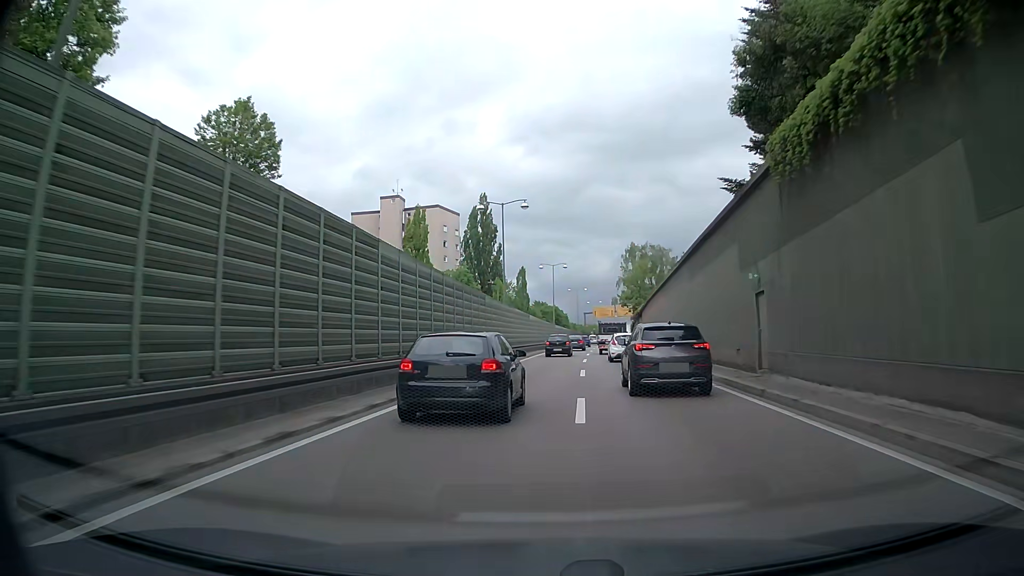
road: trunk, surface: asphalt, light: Day
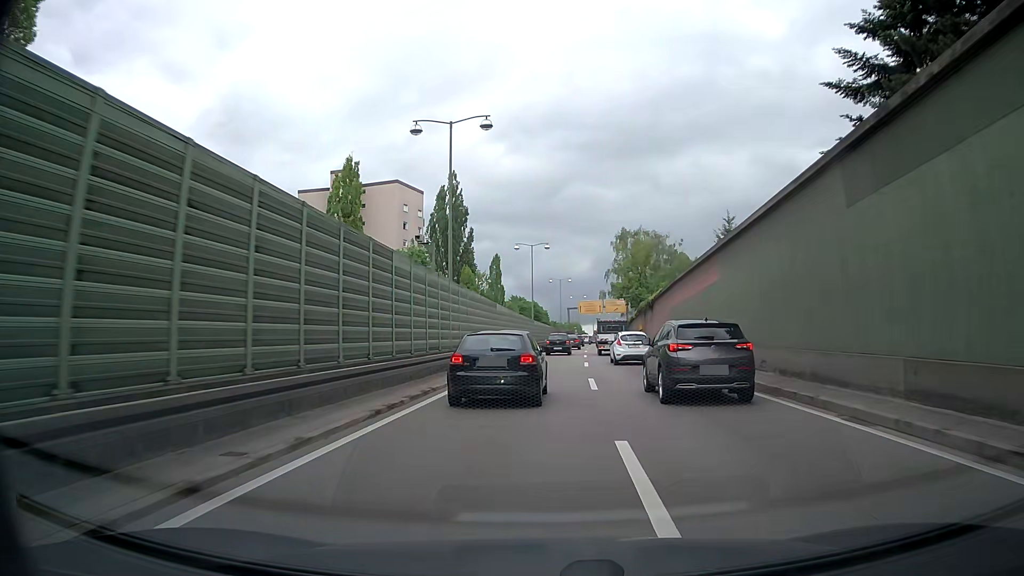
(+0.3, +17.9) m; +1°
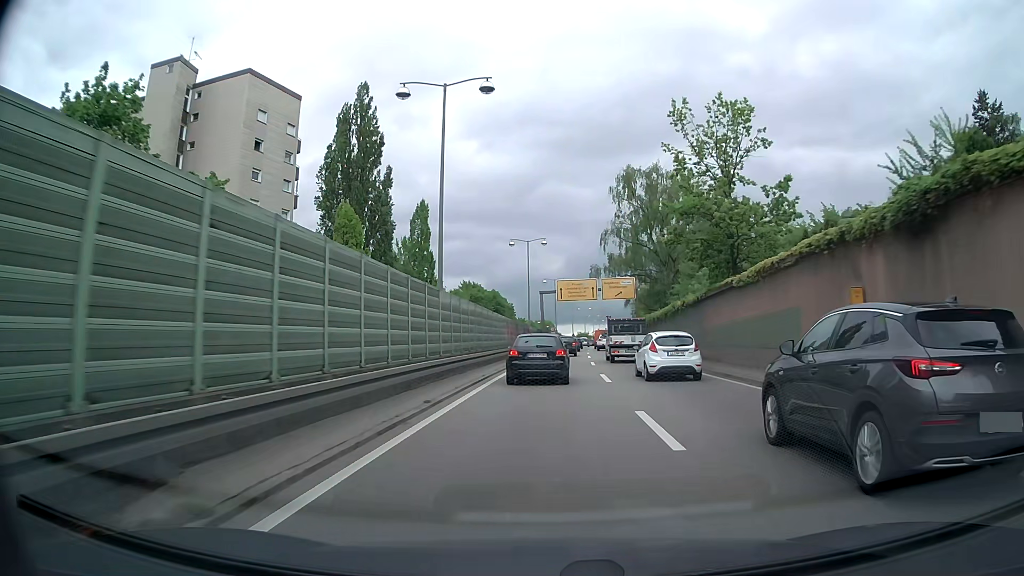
(+1.7, +44.6) m; +3°
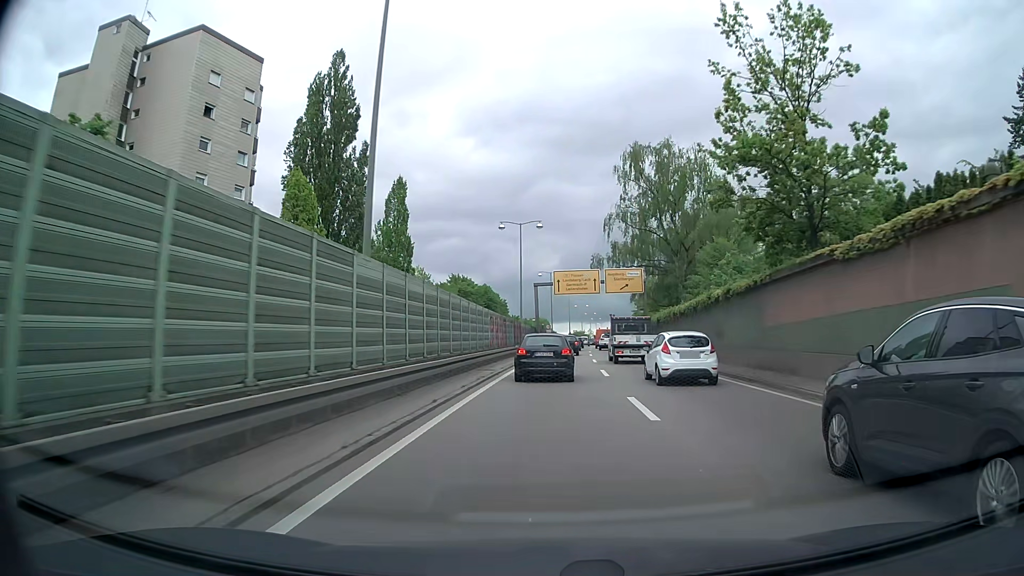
(0.0, +9.0) m; 0°
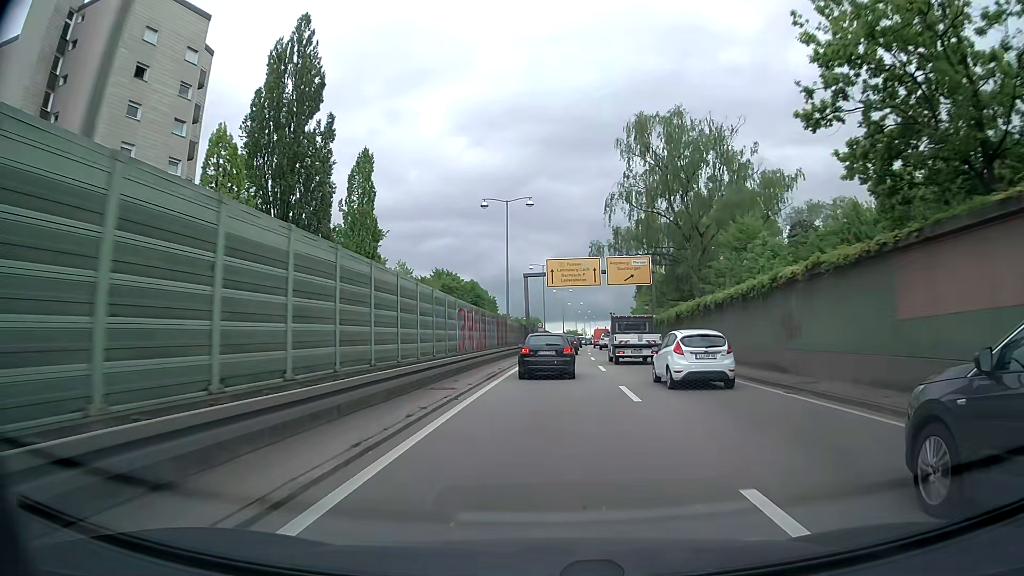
(0.0, +9.1) m; +1°
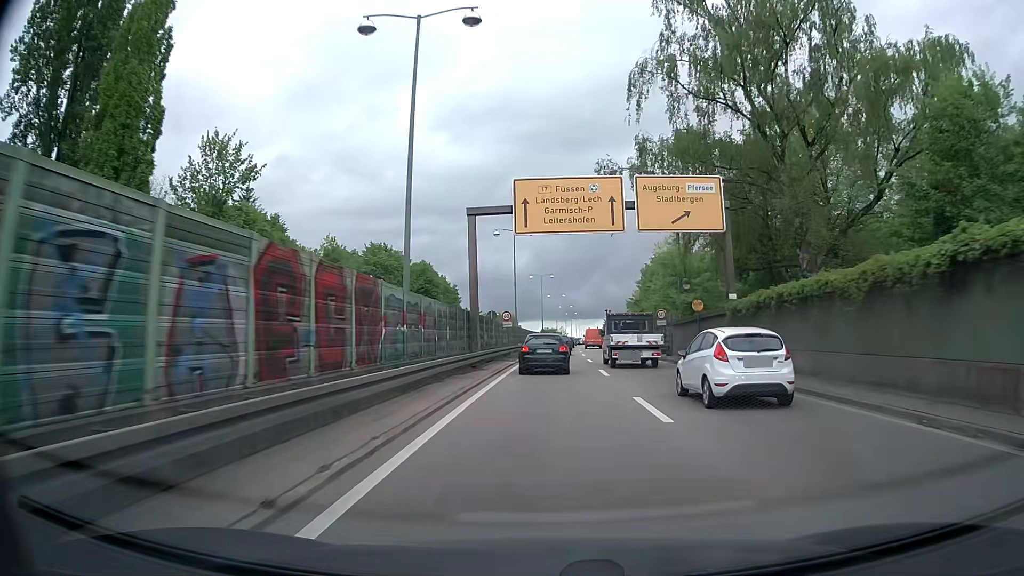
(+0.4, +27.4) m; +2°
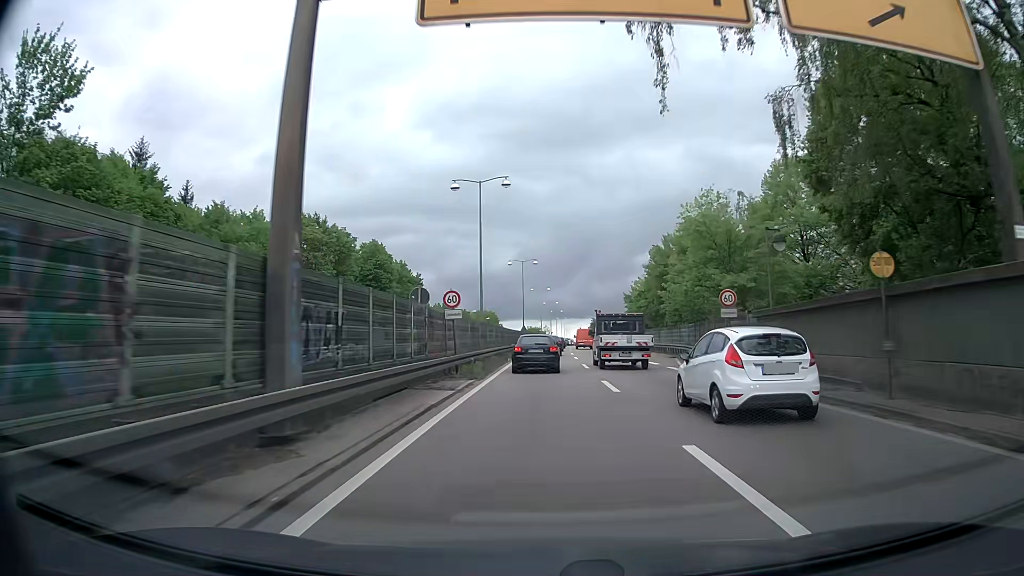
(+0.2, +18.3) m; +1°
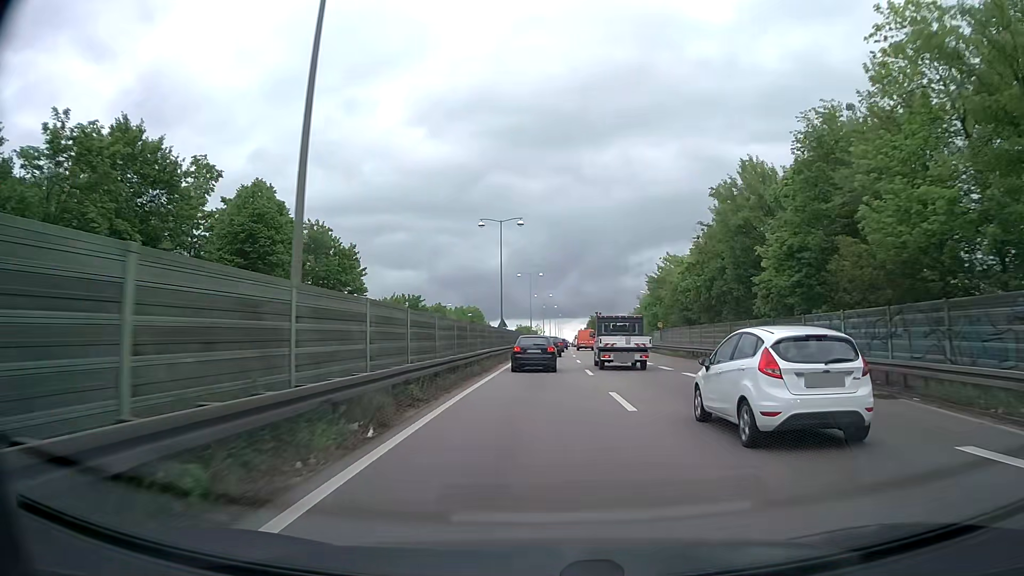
(+0.1, +28.1) m; +1°
(0, +10) (0, +20) (0, +30) (0, +40) (0, +50) (+1, +60) (+1, +70) (+1, +80) (+1, +90) (+2, +100) m
